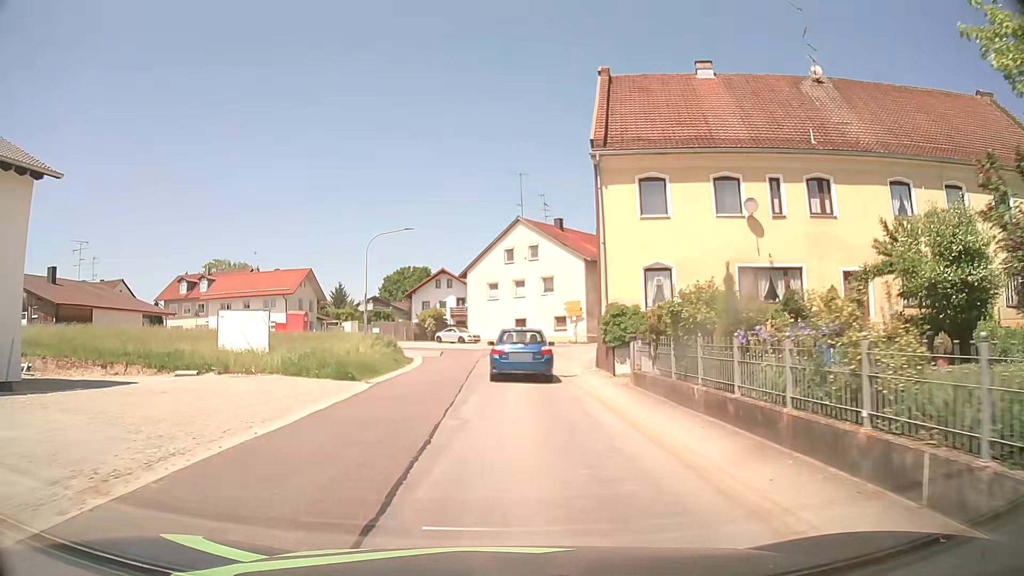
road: tertiary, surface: asphalt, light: Day
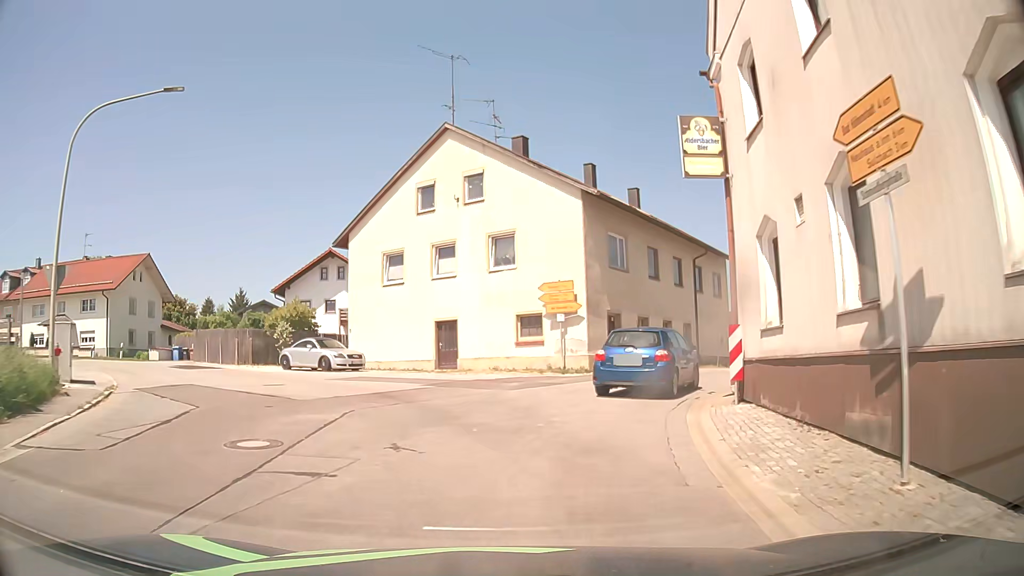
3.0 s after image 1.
(+0.5, +26.9) m; +5°
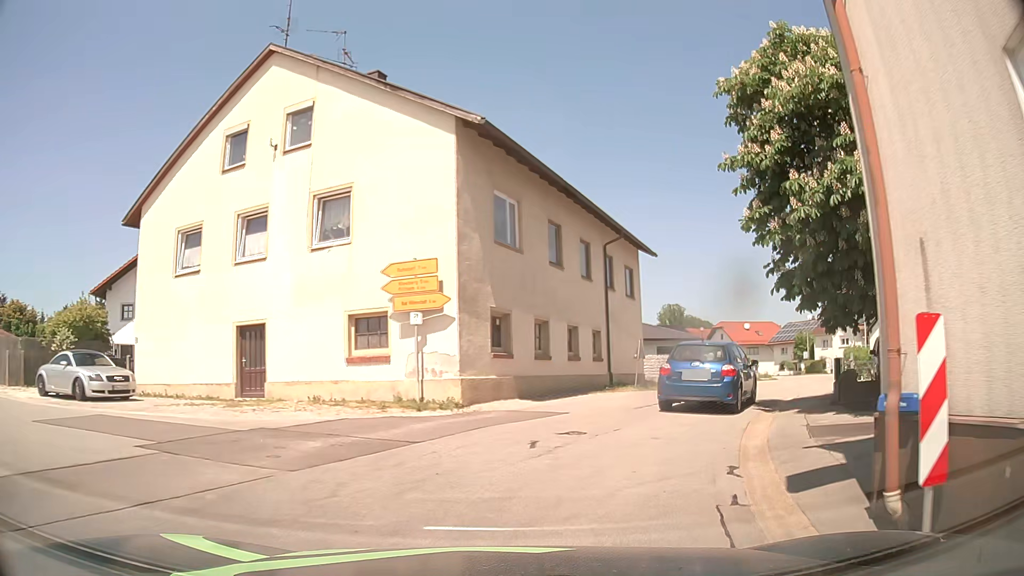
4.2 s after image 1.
(+0.7, +8.8) m; +9°
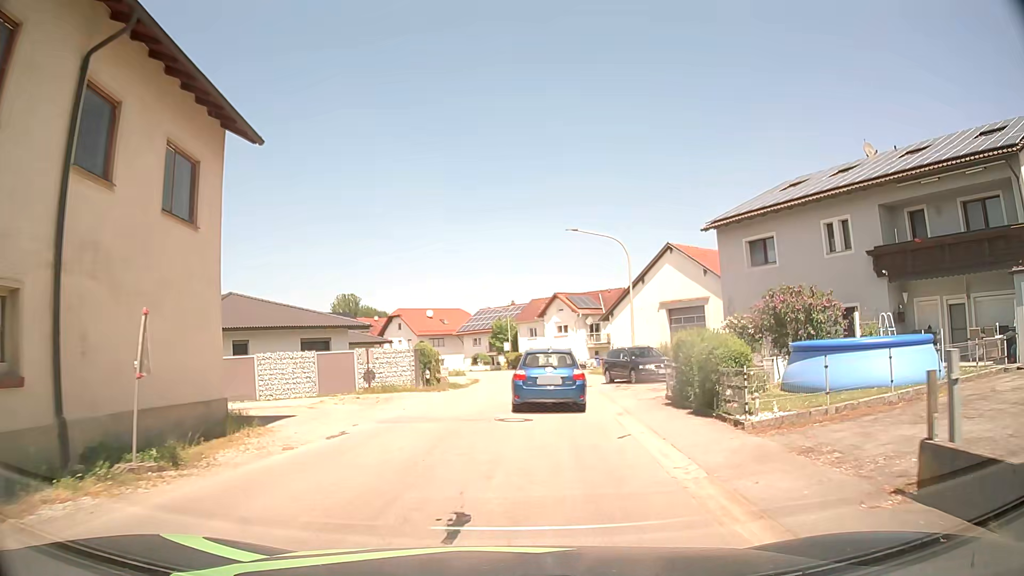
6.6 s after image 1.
(+5.1, +17.1) m; +29°
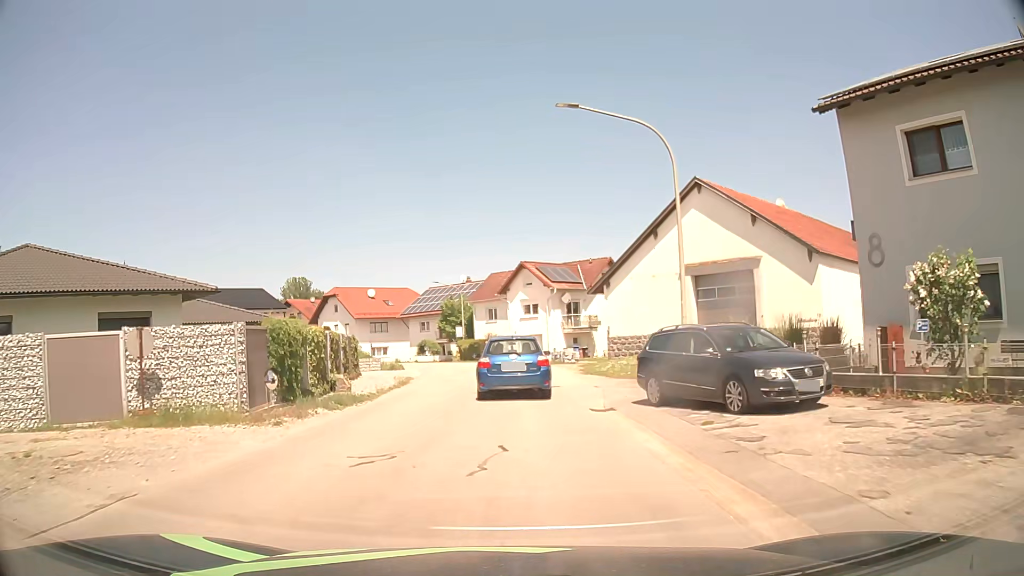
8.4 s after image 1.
(+0.6, +15.7) m; +5°
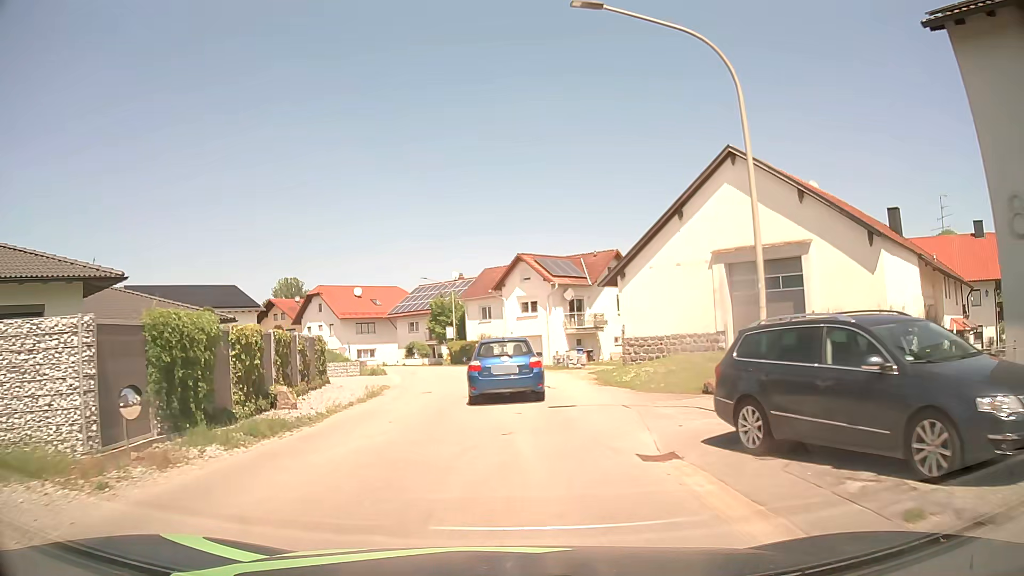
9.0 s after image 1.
(-0.1, +5.6) m; 0°
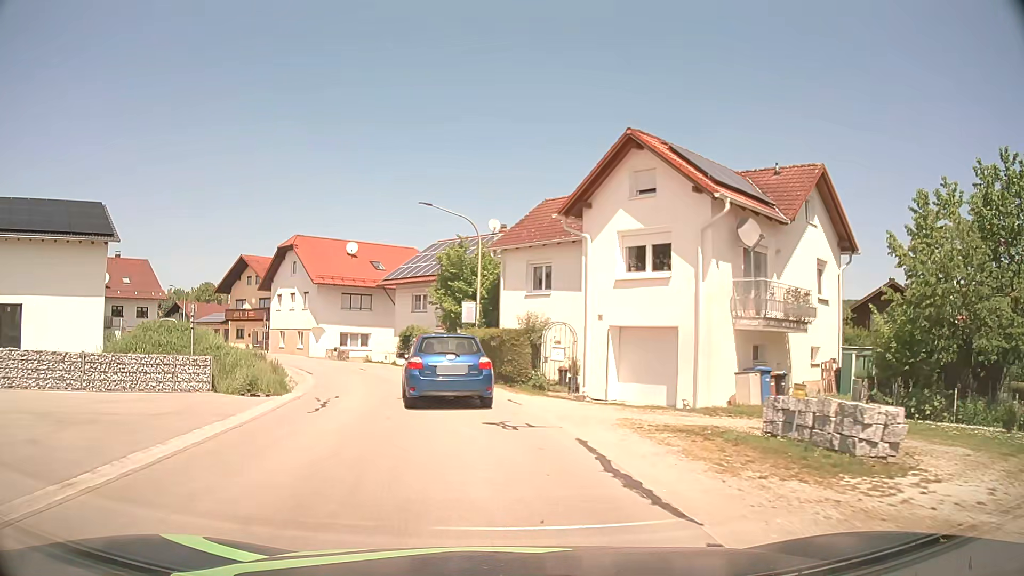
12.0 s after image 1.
(-0.8, +26.9) m; -4°
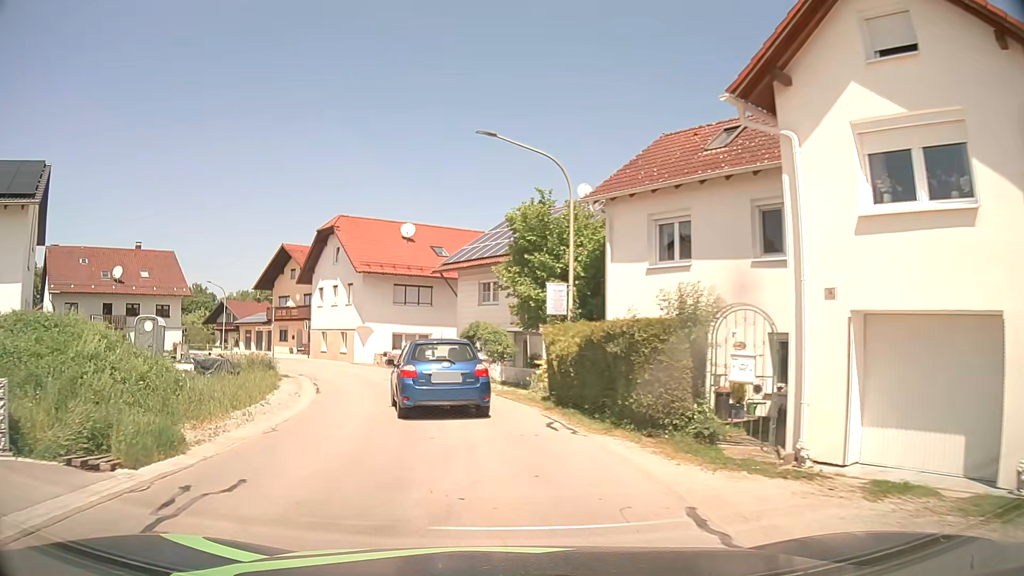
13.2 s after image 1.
(-0.5, +10.4) m; -6°
(-1, +10) (-2, +20) (-6, +29) (-10, +38) (-16, +46) (-22, +54) (-30, +60) (-38, +66) (-47, +70) (-56, +75) m
